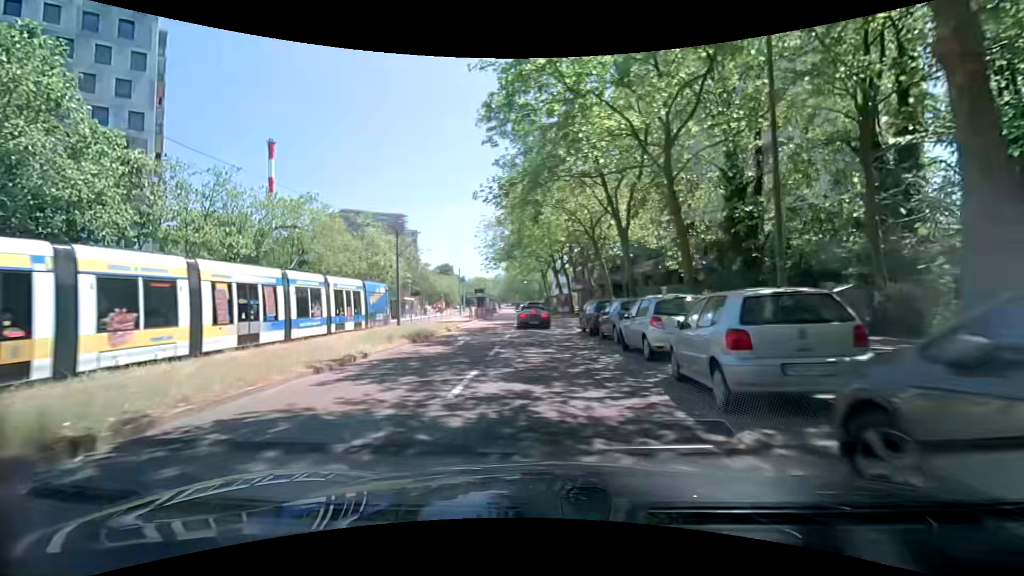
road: tertiary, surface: asphalt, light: Day
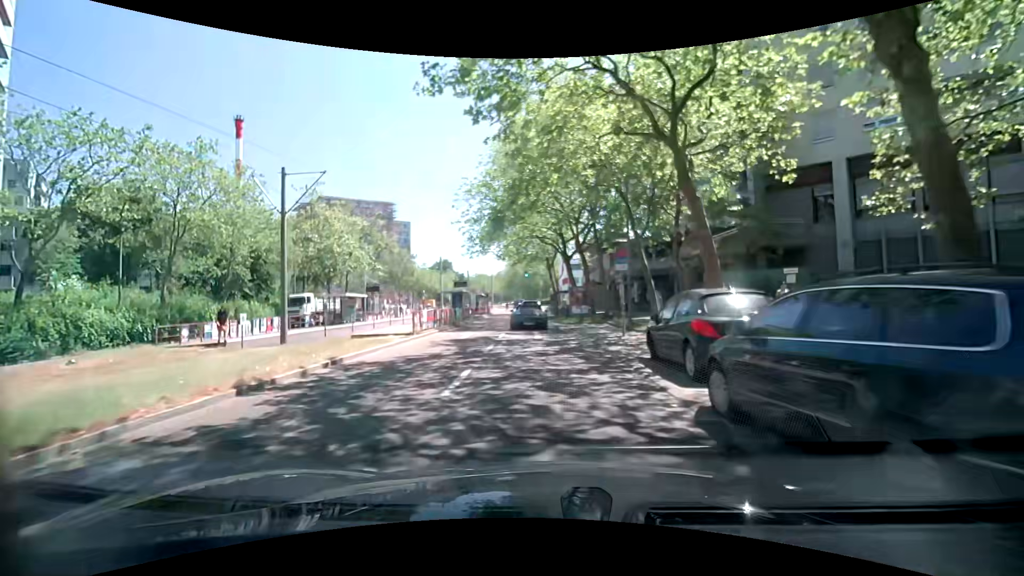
(+0.1, +17.8) m; 0°
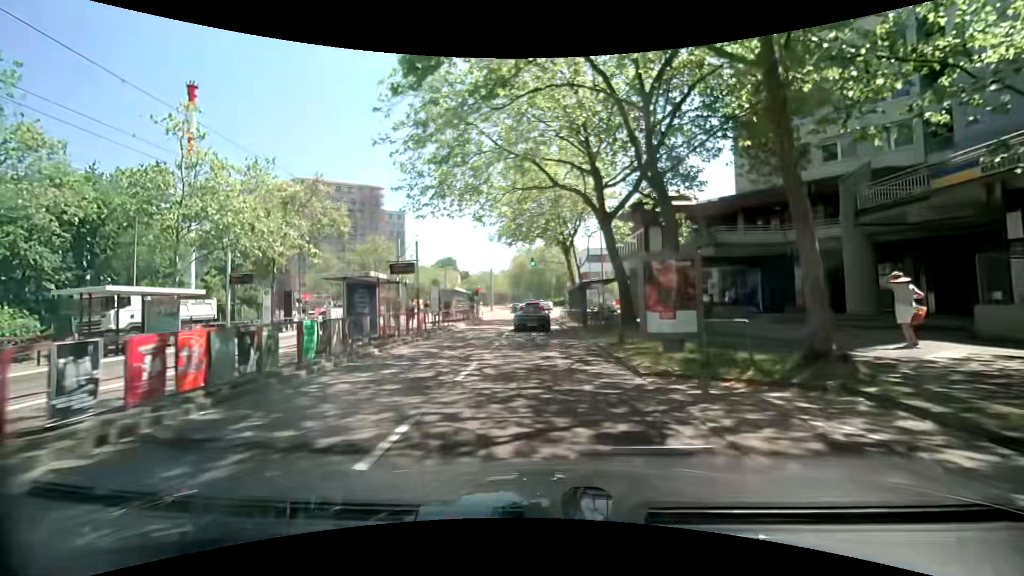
(-0.1, +22.1) m; -1°
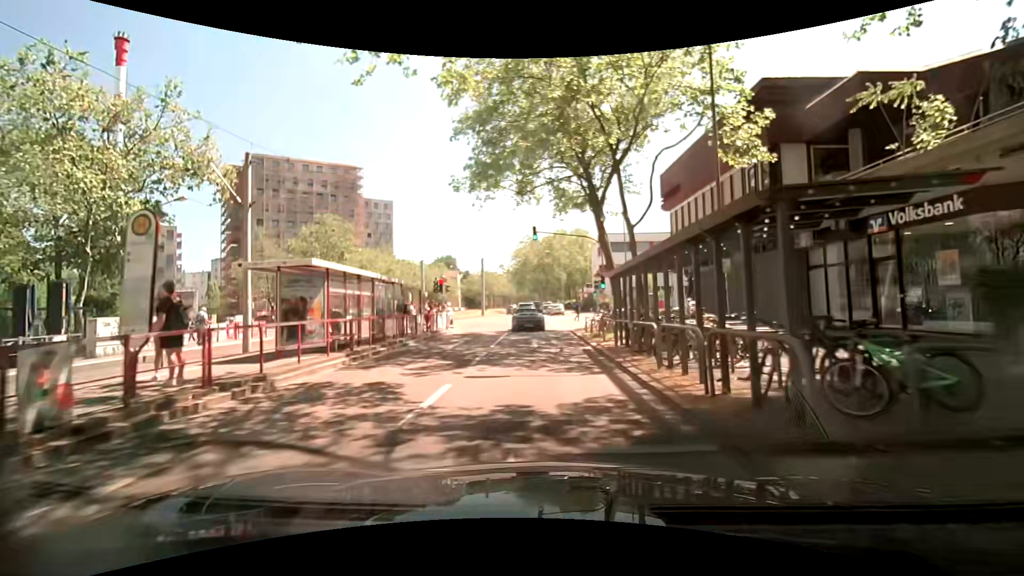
(0.0, +21.3) m; -2°
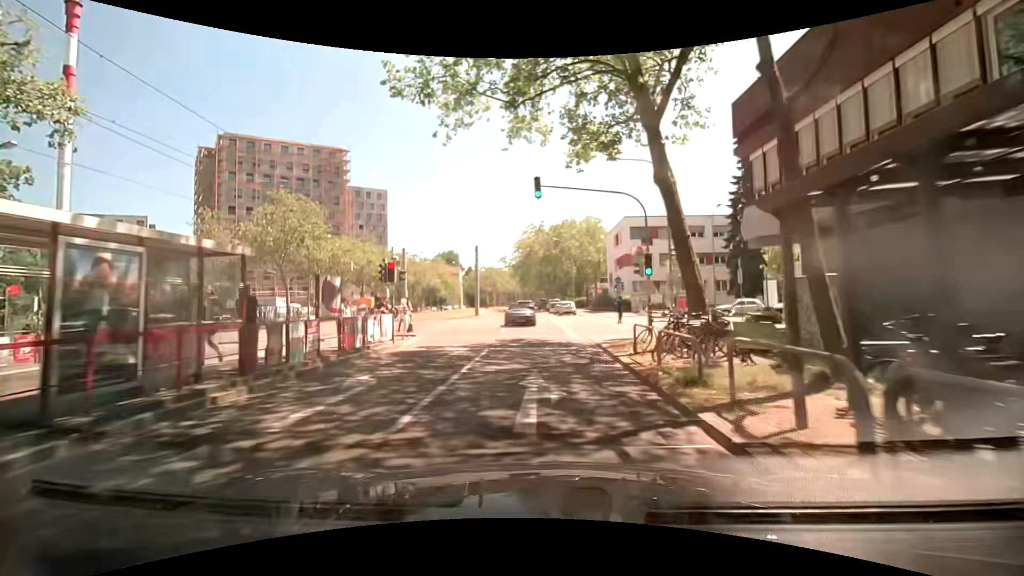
(+0.2, +11.4) m; +1°
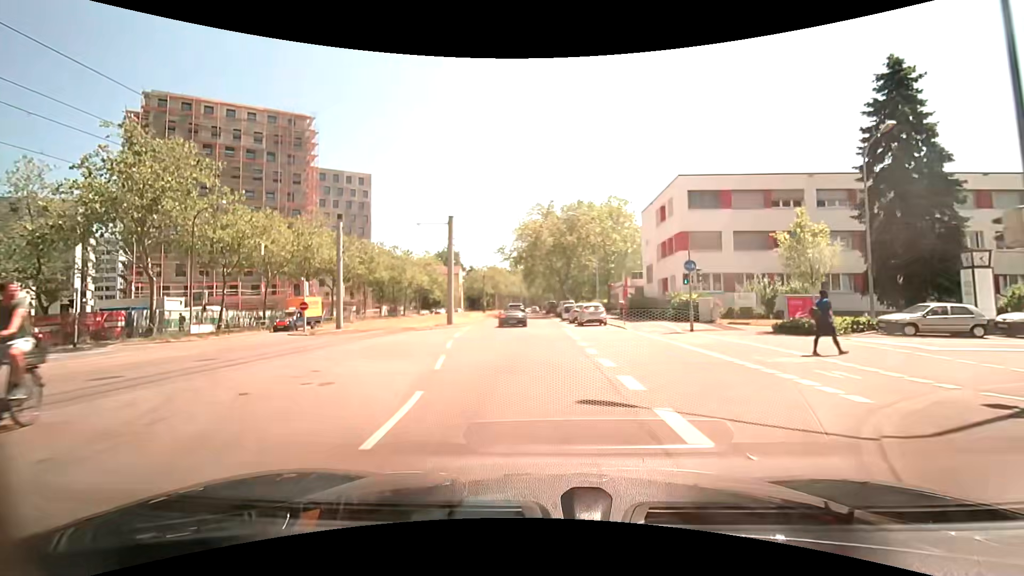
(-0.1, +19.3) m; 0°
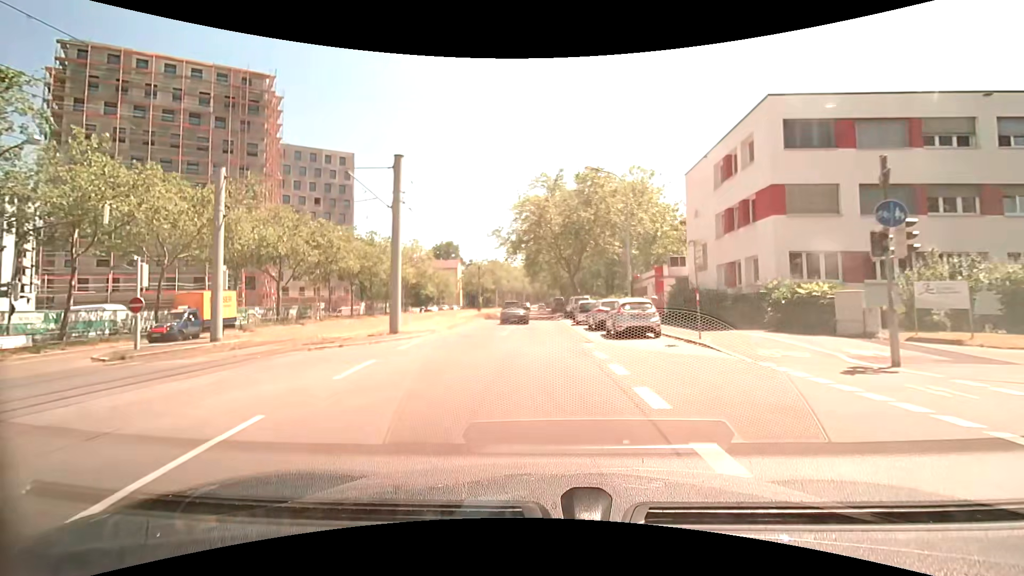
(-0.1, +13.6) m; -1°
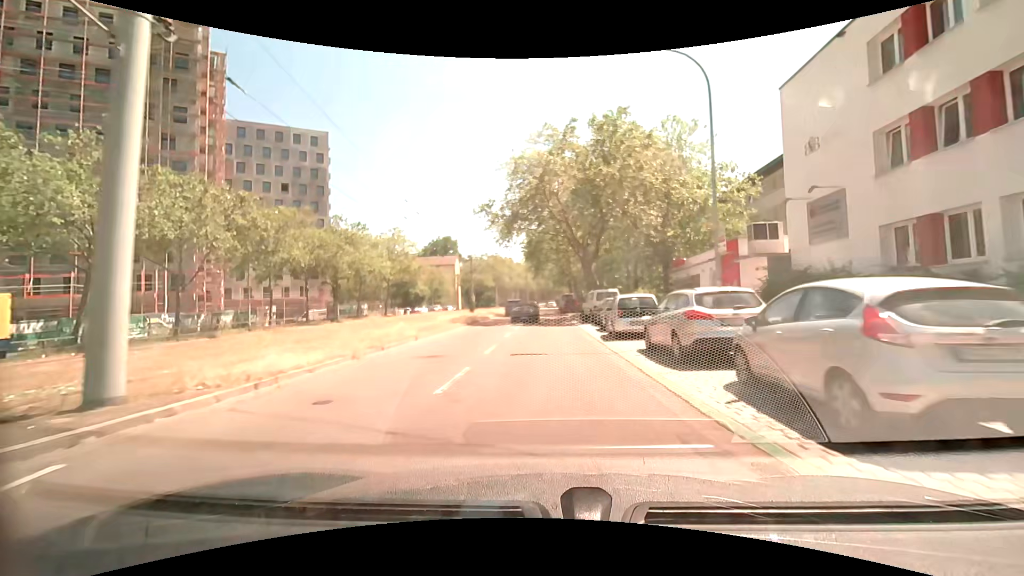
(-0.2, +13.9) m; -1°
(0, +10) (0, +20) (0, +30) (0, +40) (0, +50) (0, +60) (-1, +70) (-1, +80) (-1, +90) (0, +100) m
